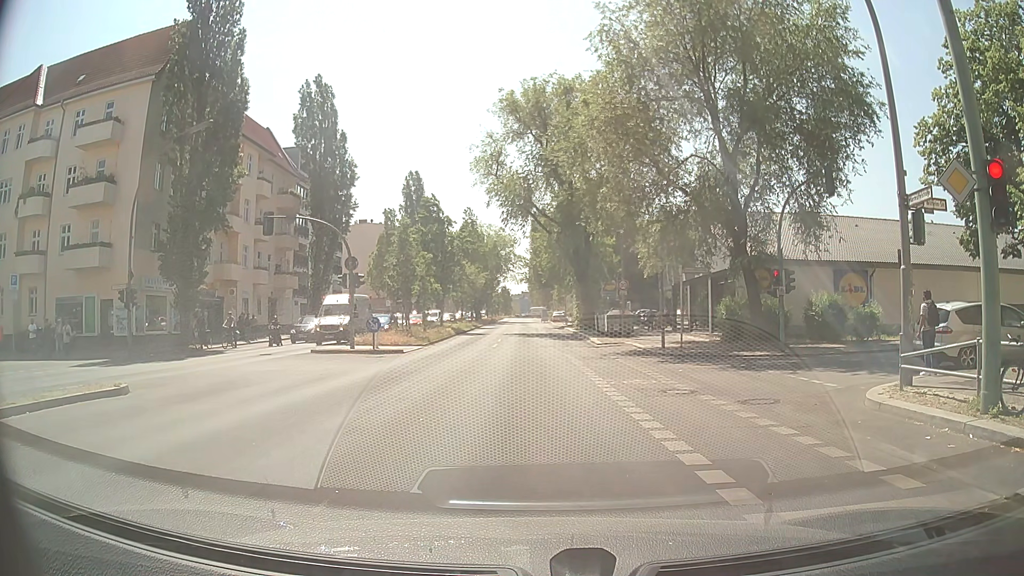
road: secondary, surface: asphalt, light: Day
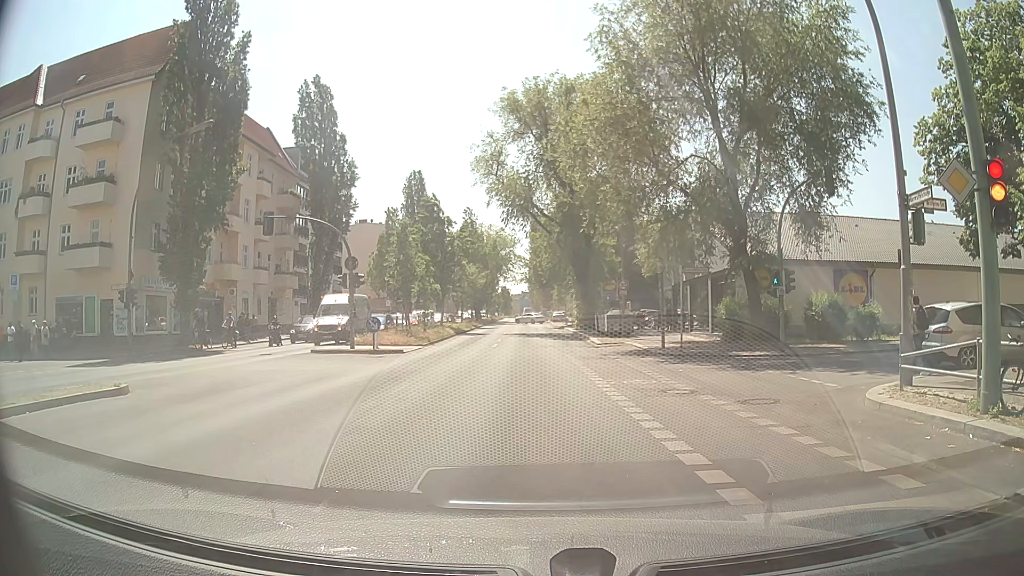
(0.0, 0.0) m; 0°
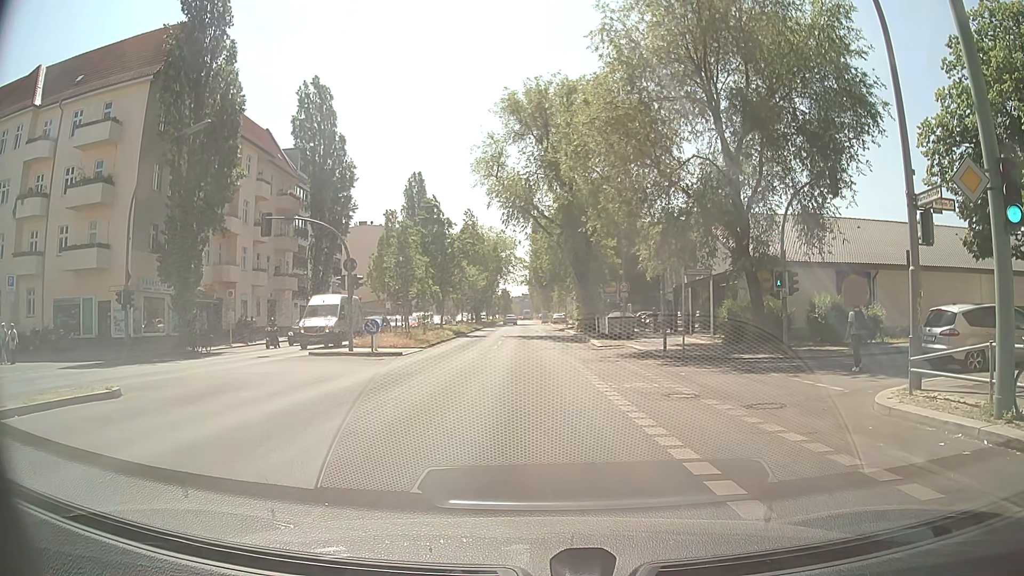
(0.0, +0.3) m; 0°
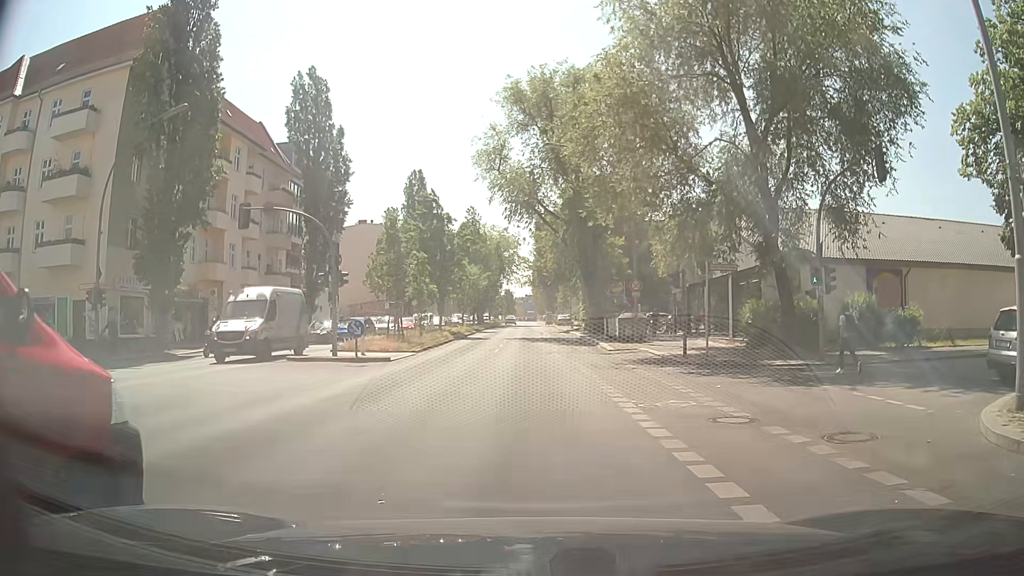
(+0.1, +3.1) m; 0°
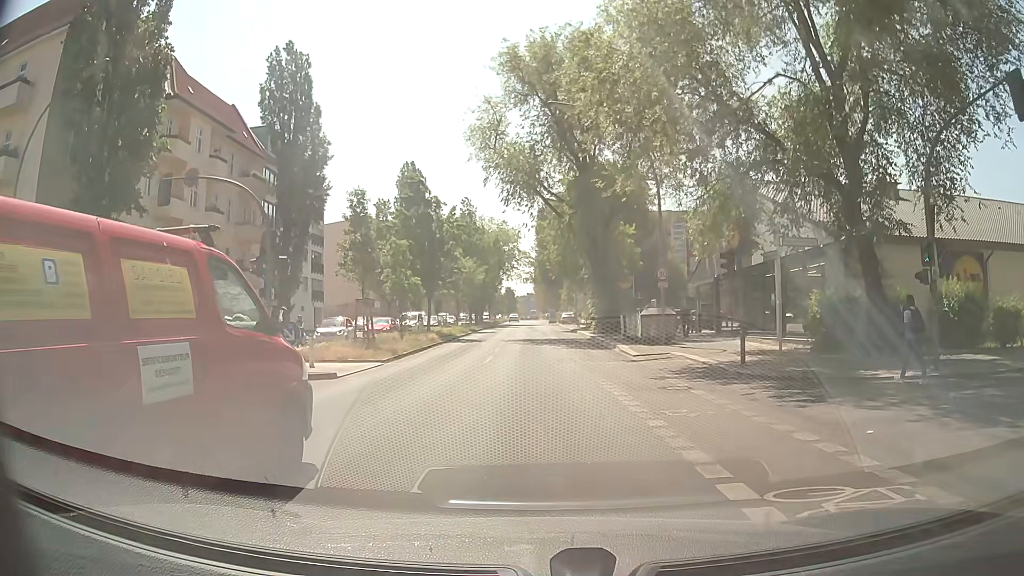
(+0.1, +6.8) m; -1°
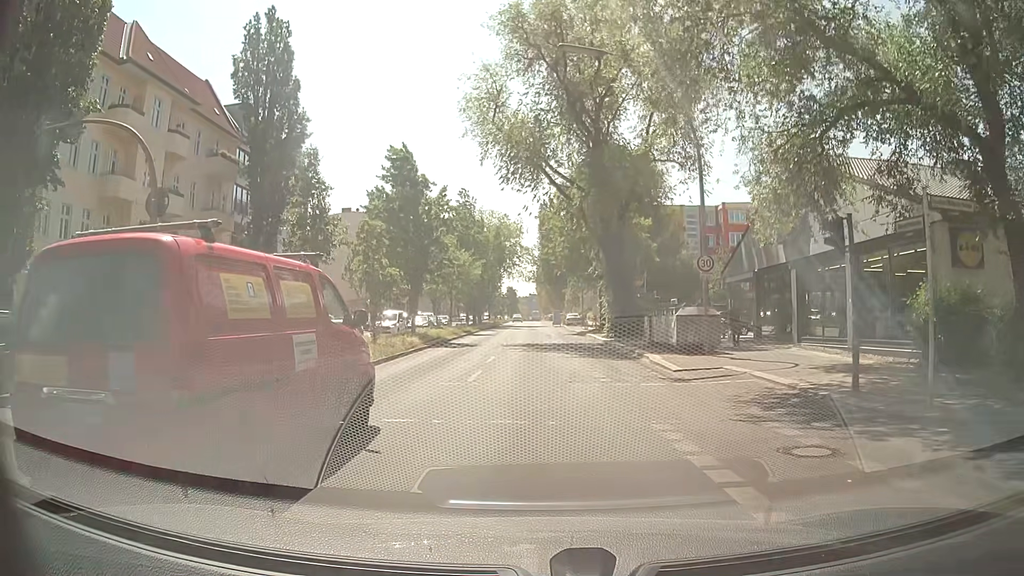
(+0.1, +6.6) m; +1°
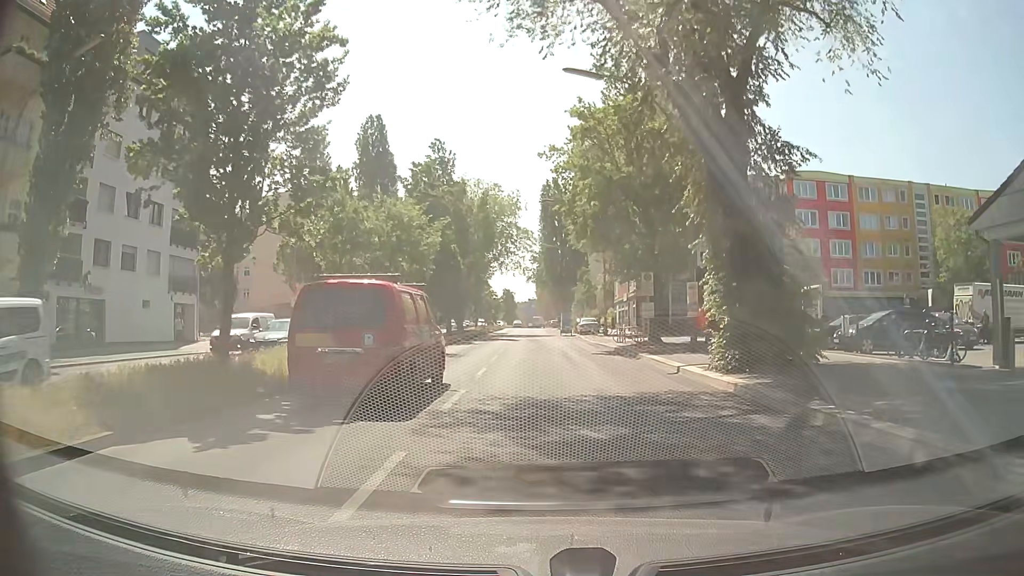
(+0.2, +23.3) m; 0°
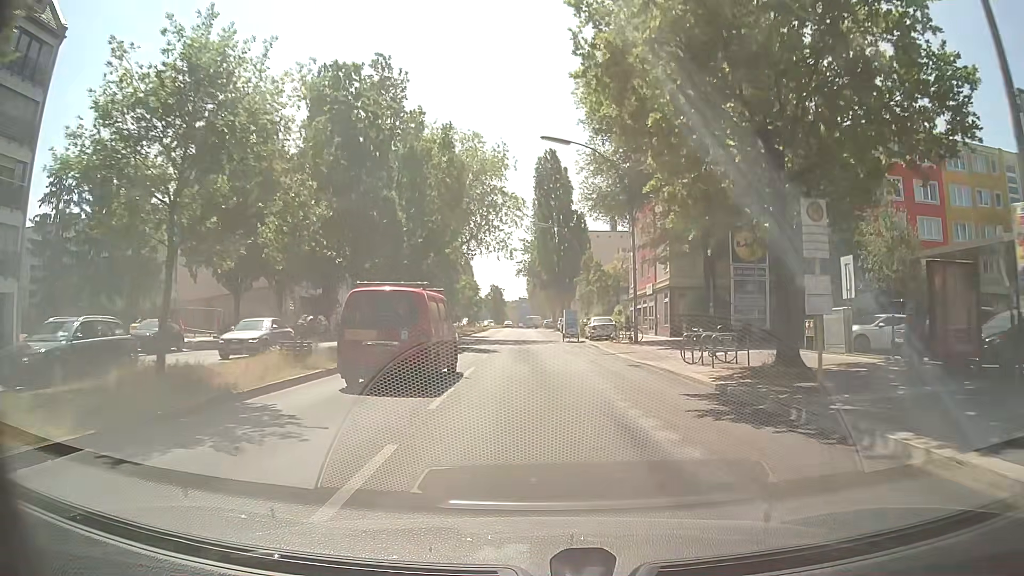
(+0.3, +18.0) m; +3°
(0, +10) (0, +20) (-1, +30) (-1, +40) (-2, +50) (-2, +60) (-2, +70) (-3, +80) (-3, +90) (-3, +100) m
